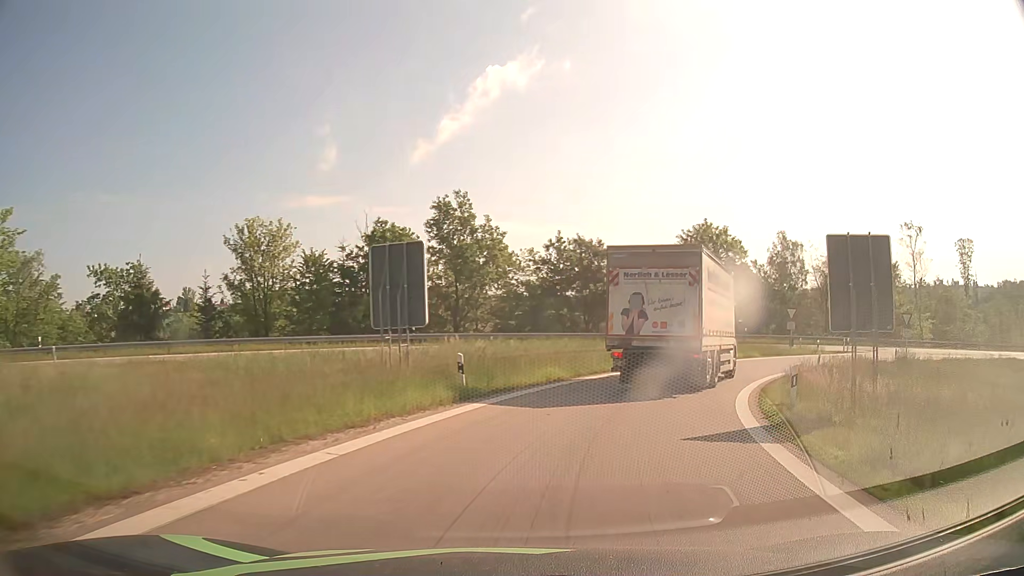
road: motorway_link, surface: asphalt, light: Day
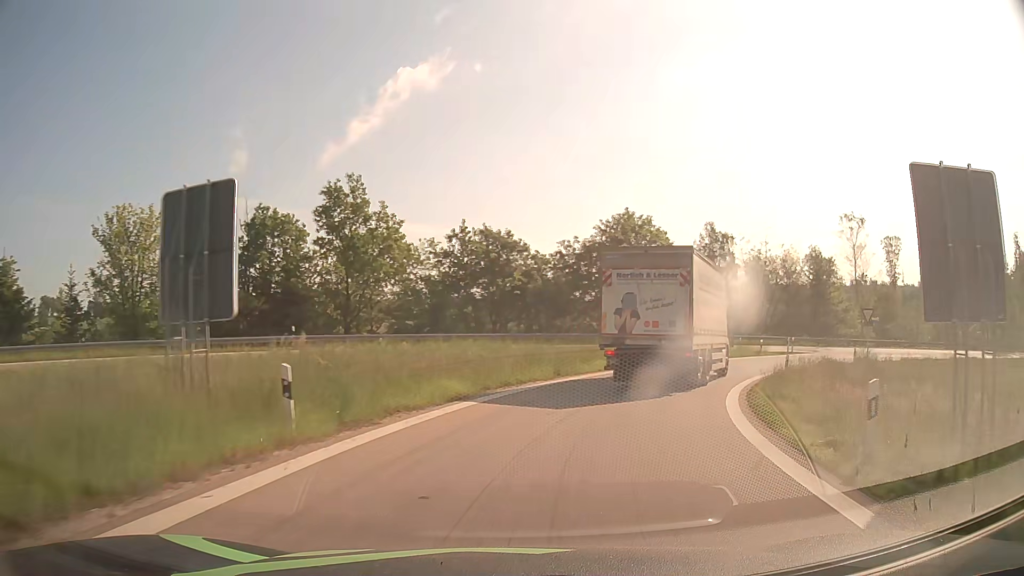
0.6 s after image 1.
(+0.5, +6.5) m; +8°
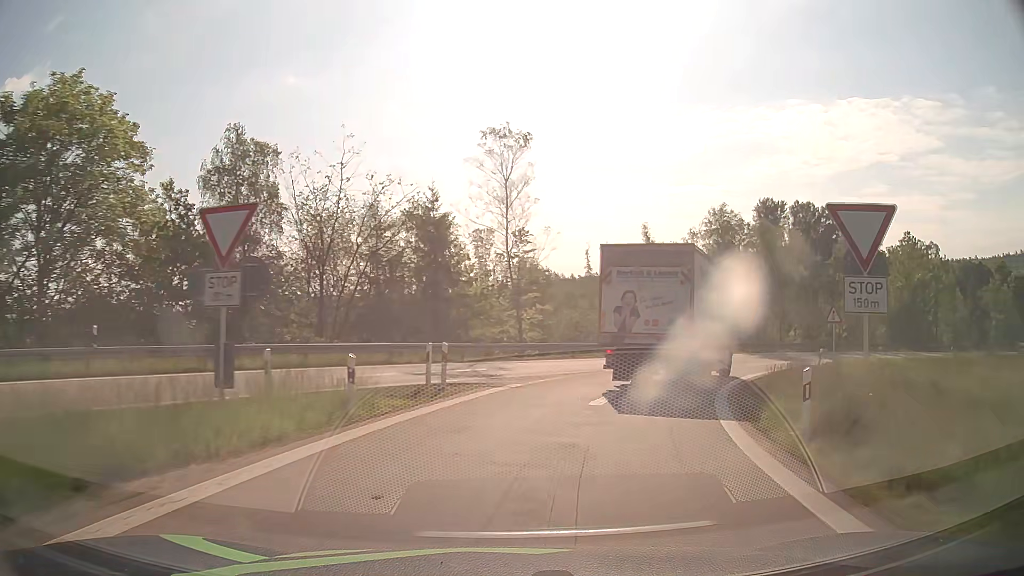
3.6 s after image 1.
(+11.3, +32.3) m; +38°
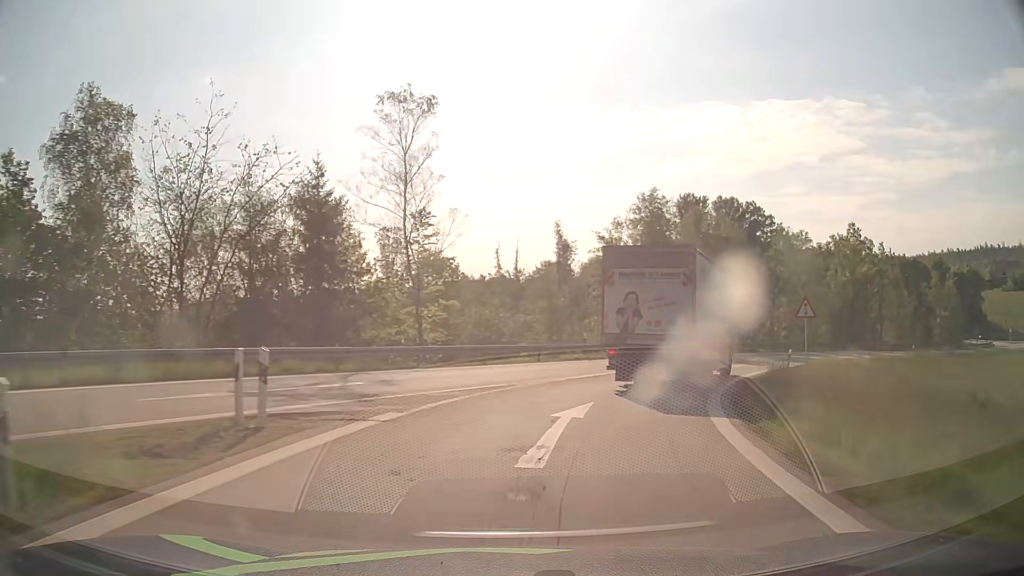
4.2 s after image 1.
(+0.4, +6.8) m; +8°
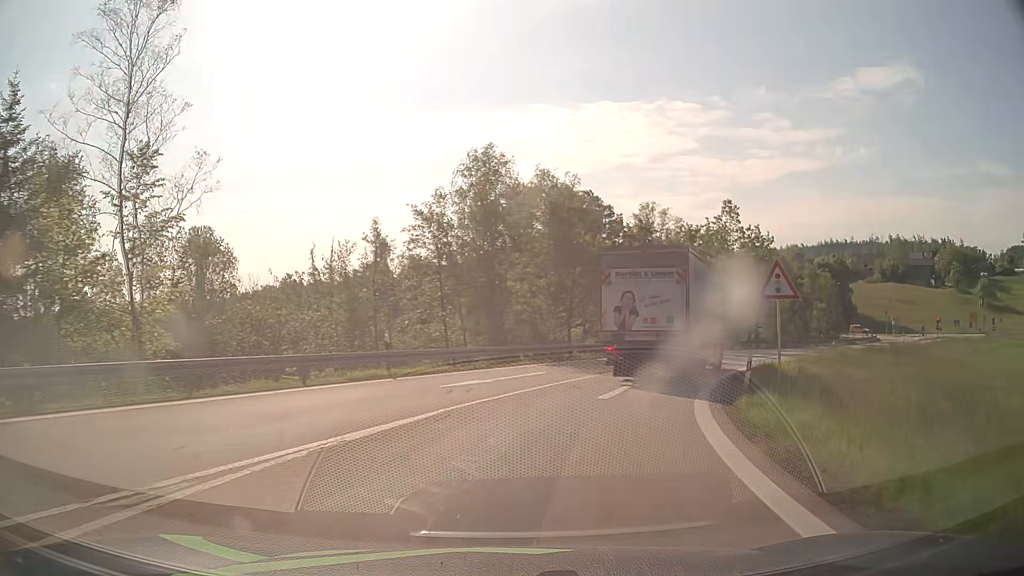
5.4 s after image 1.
(+1.7, +13.2) m; +15°
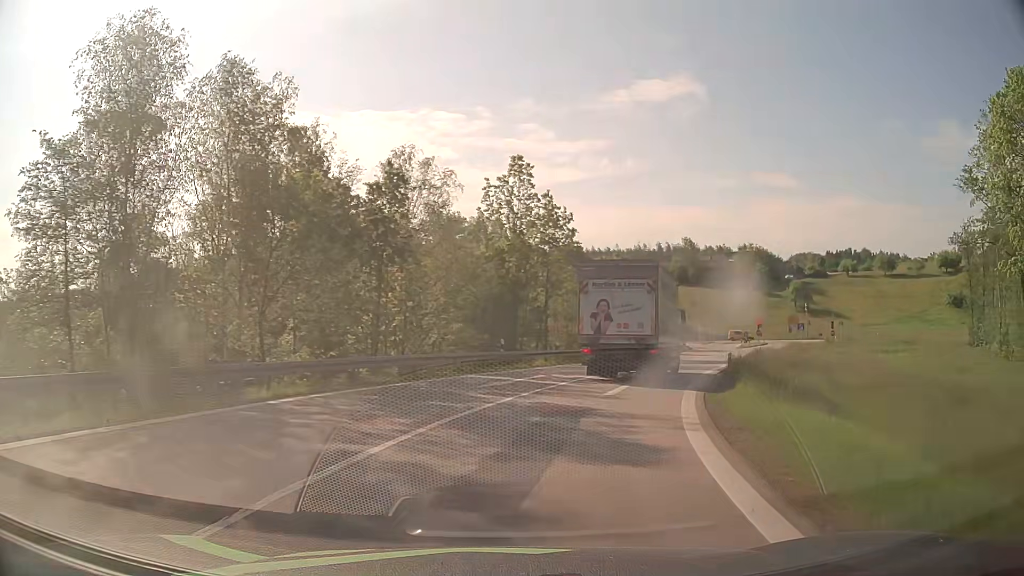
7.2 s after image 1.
(+3.6, +19.0) m; +21°
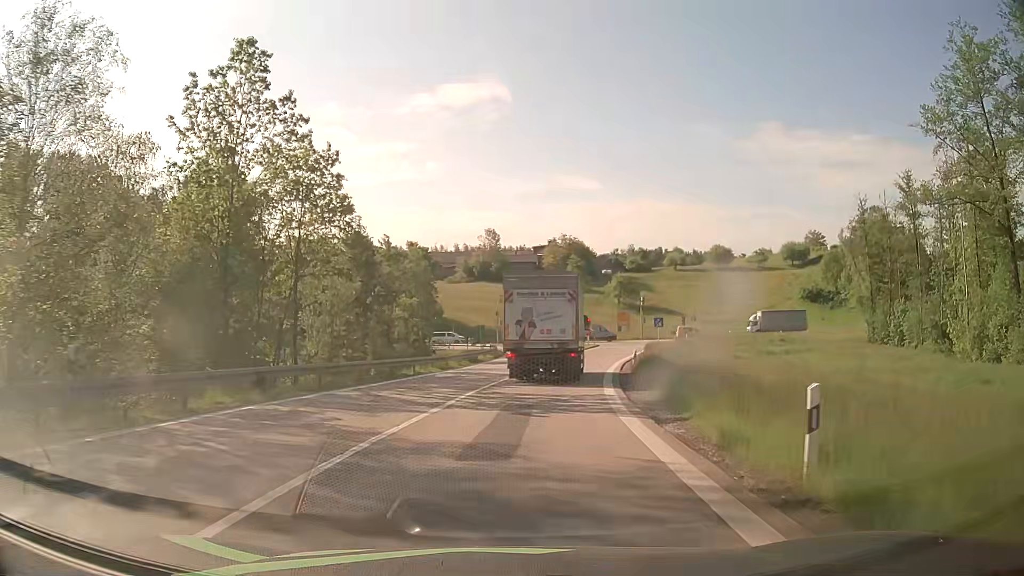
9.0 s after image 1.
(+3.5, +19.7) m; +18°
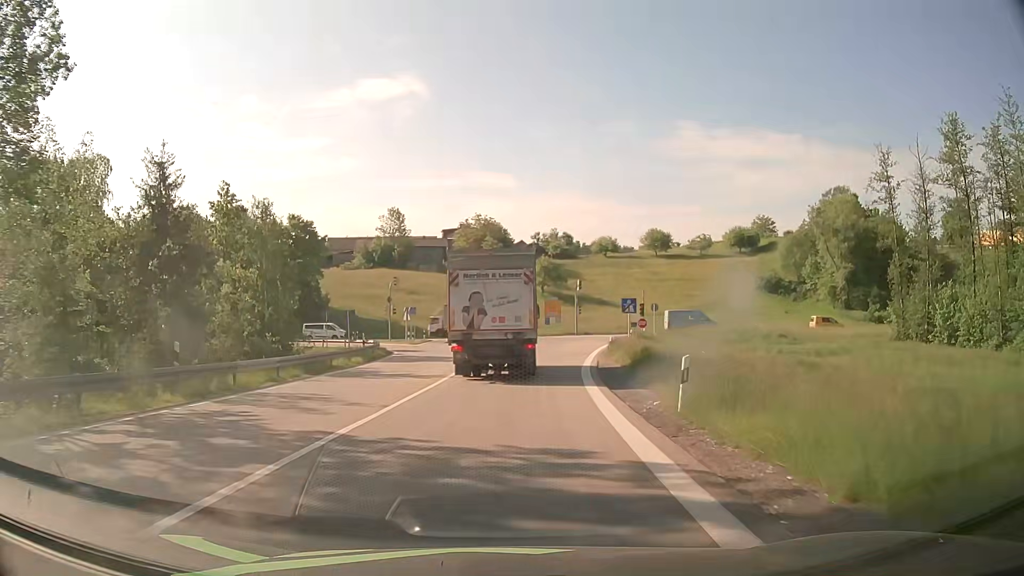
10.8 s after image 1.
(+1.8, +21.7) m; +8°
(0, +10) (+1, +20) (+2, +30) (+4, +40) (+6, +50) (+8, +59) (+14, +67) (+23, +71) (+33, +72) (+43, +71) m
